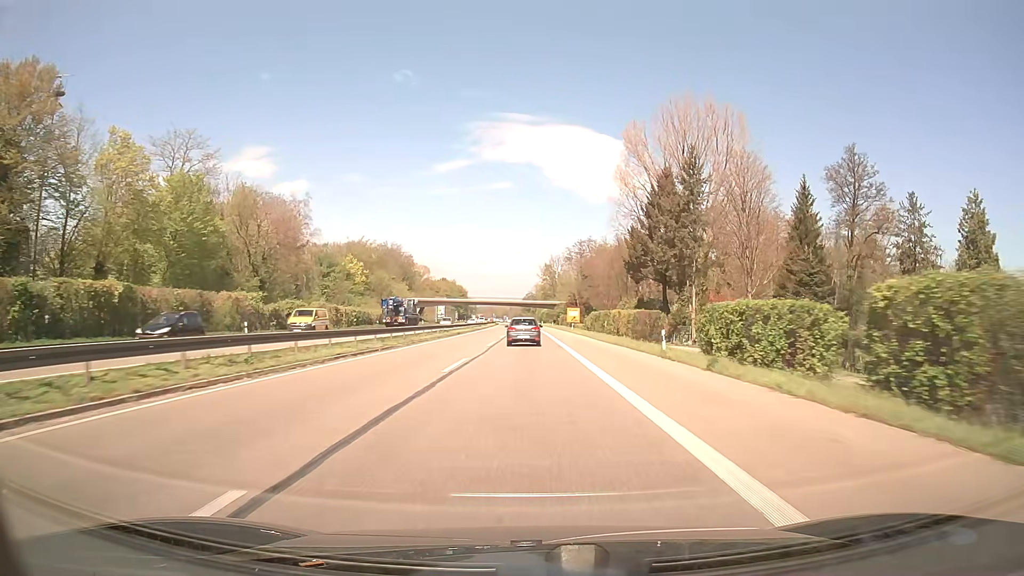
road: trunk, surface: asphalt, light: Day
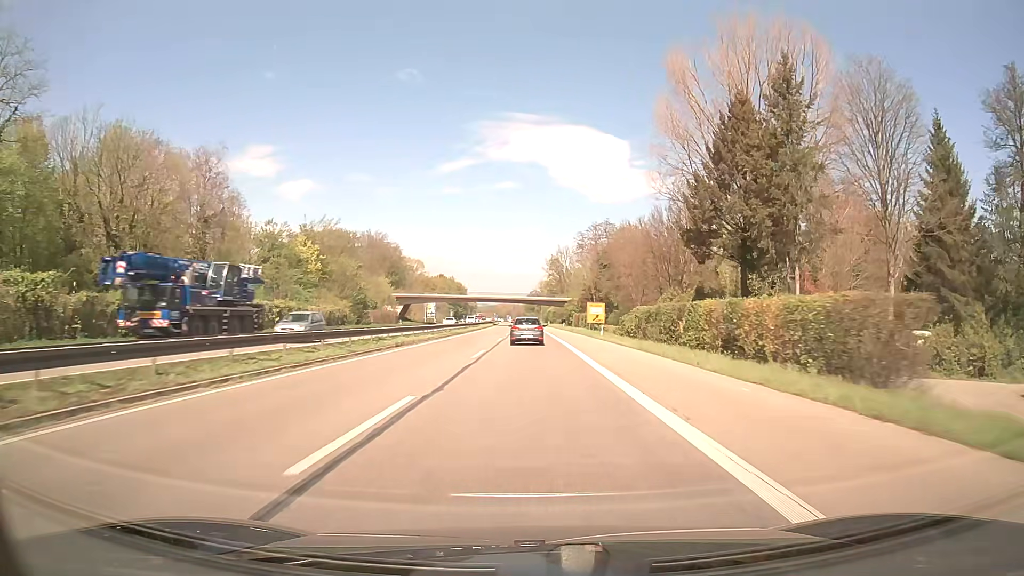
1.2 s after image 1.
(-0.1, +30.0) m; 0°
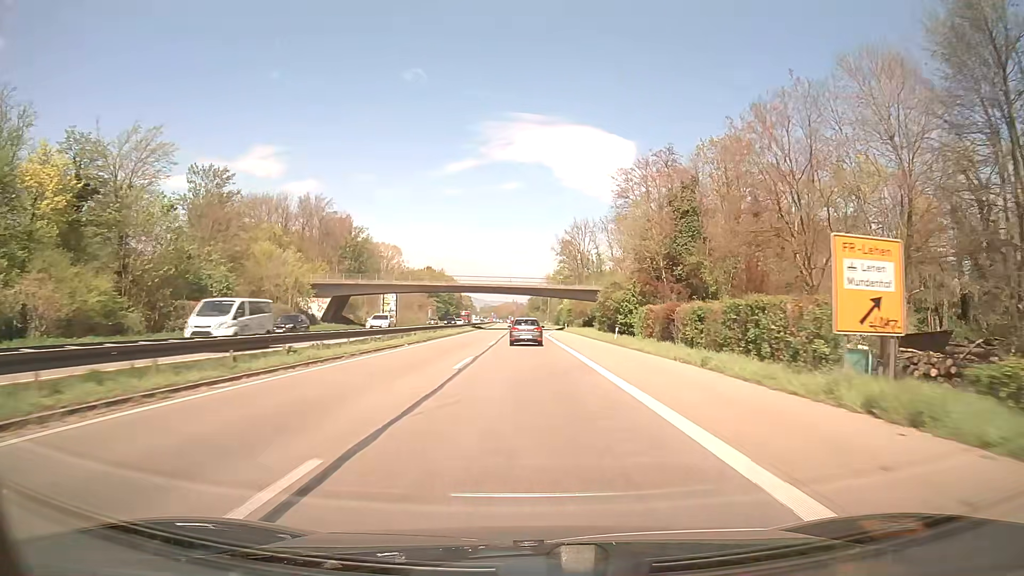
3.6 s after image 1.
(0.0, +60.4) m; 0°
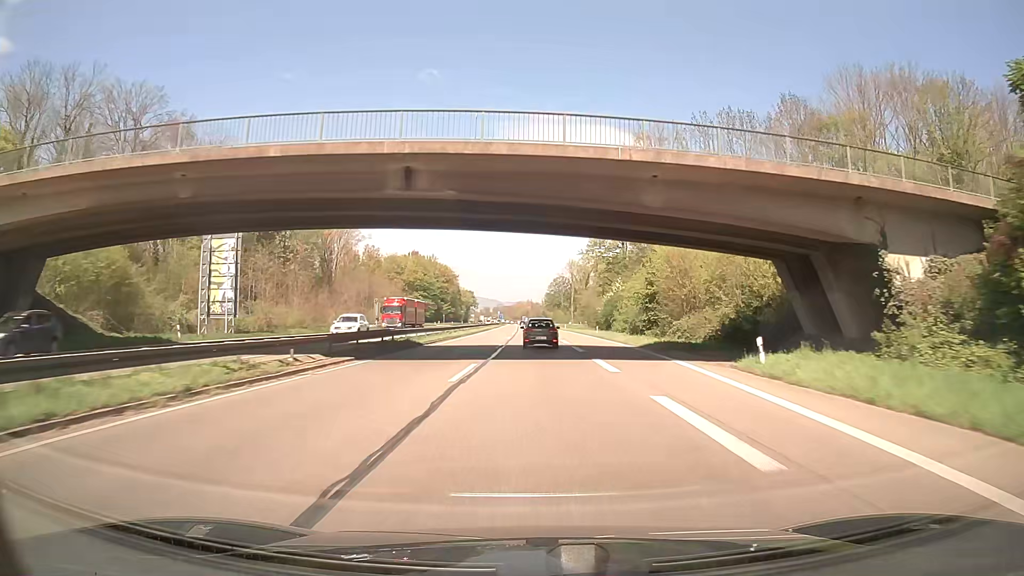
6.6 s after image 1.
(-0.9, +77.2) m; -1°
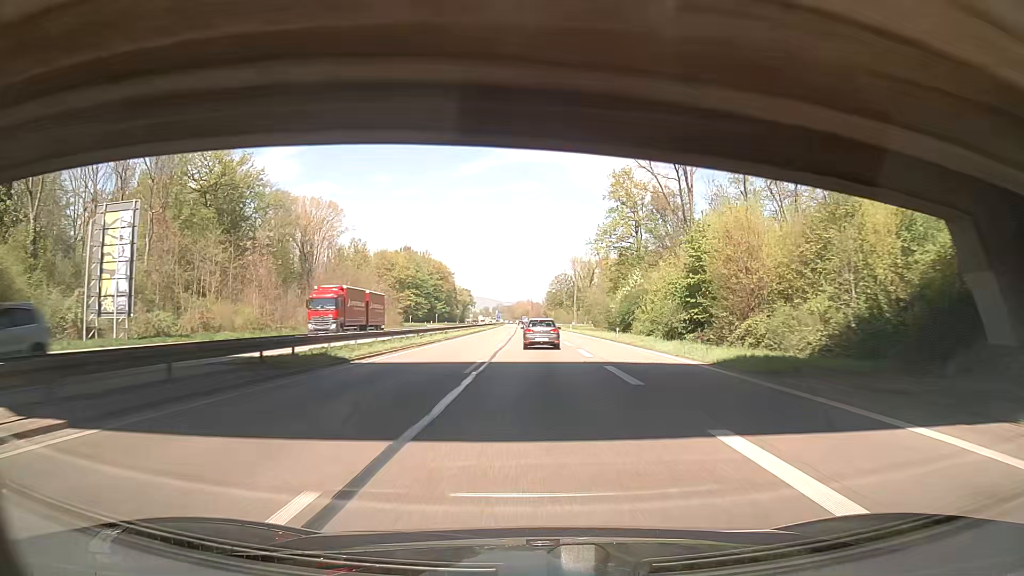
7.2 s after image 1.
(-0.1, +15.8) m; 0°
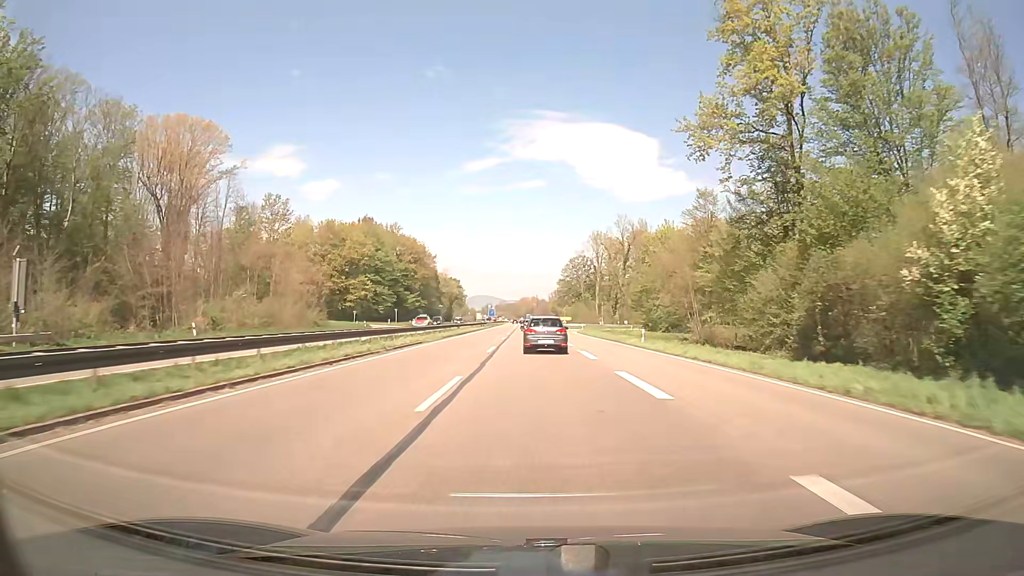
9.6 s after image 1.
(+0.1, +62.5) m; -1°
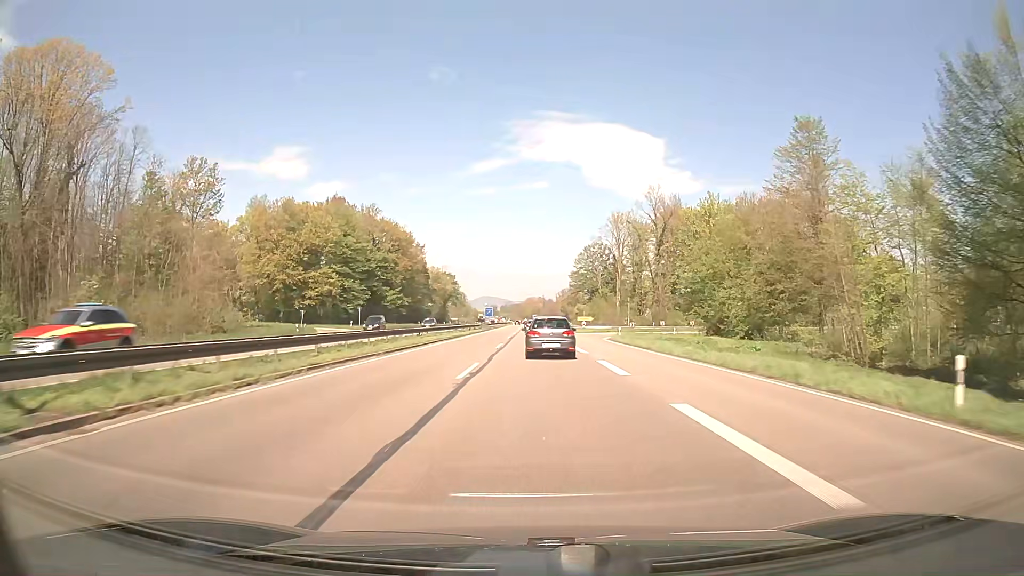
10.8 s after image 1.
(0.0, +30.9) m; 0°
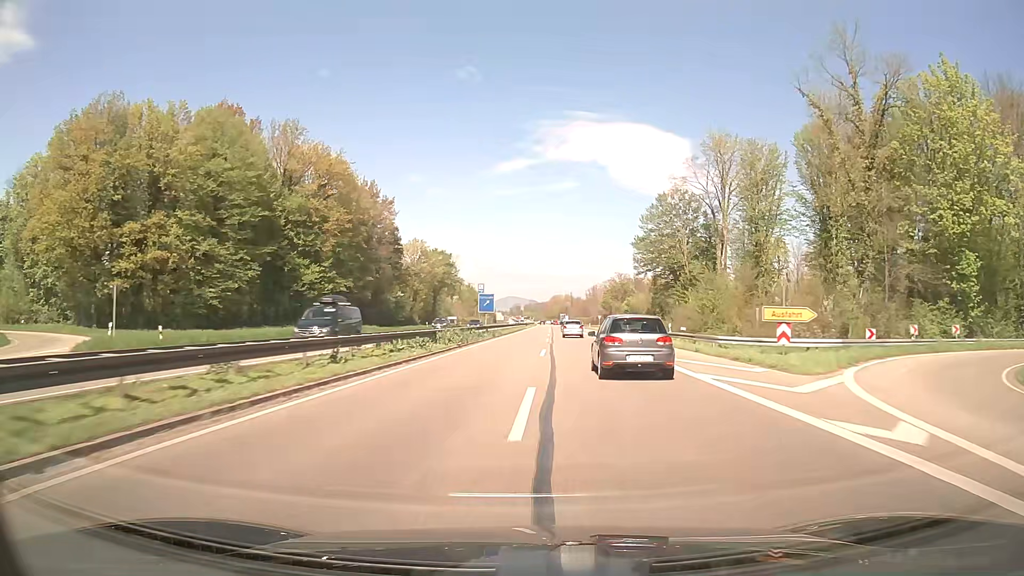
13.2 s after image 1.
(-1.3, +63.0) m; -2°
(0, +10) (0, +20) (0, +30) (0, +40) (0, +50) (0, +60) (+1, +70) (+1, +80) (+1, +90) (+1, +100) m
